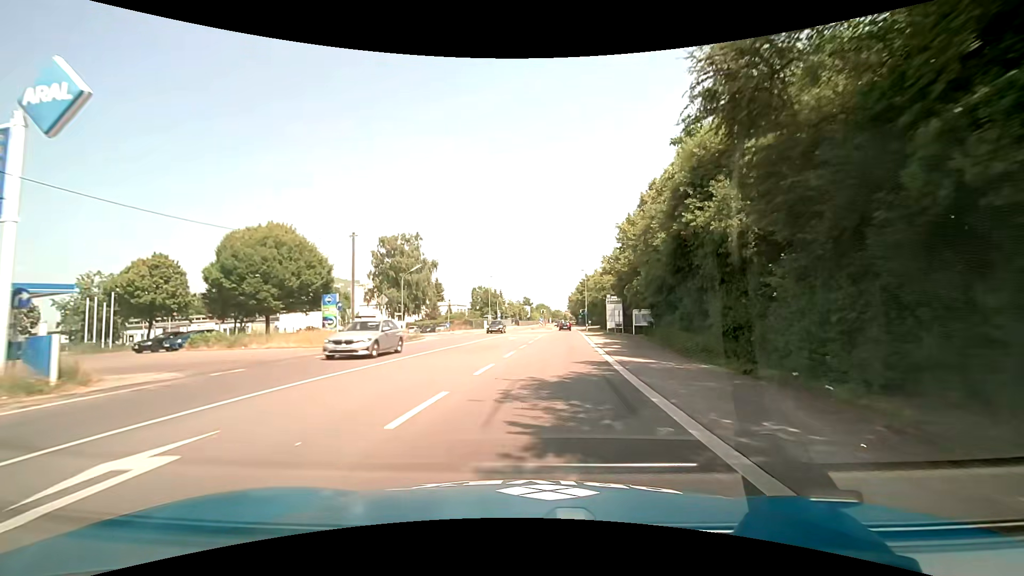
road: primary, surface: asphalt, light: Day
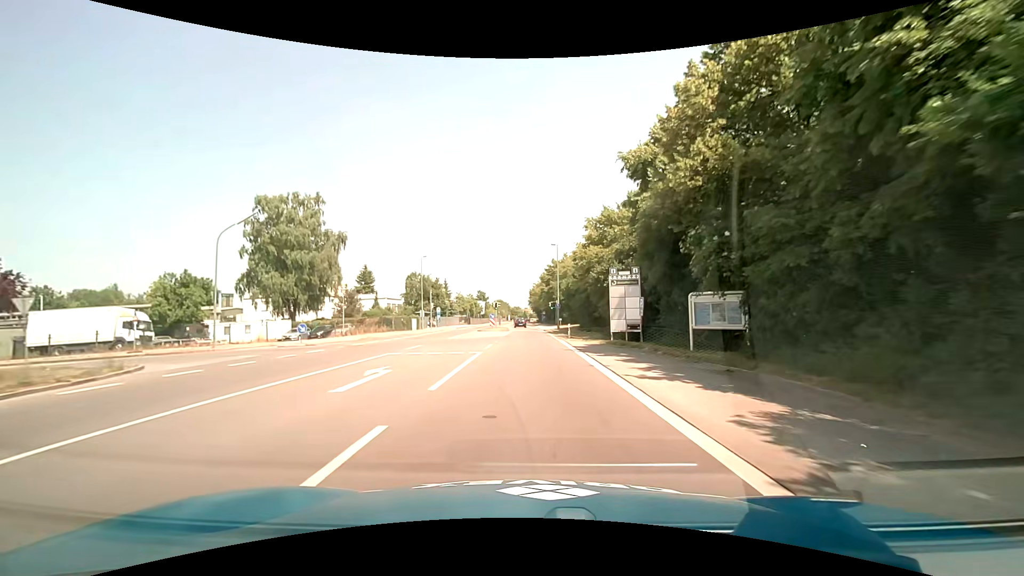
(+1.3, +26.8) m; +4°
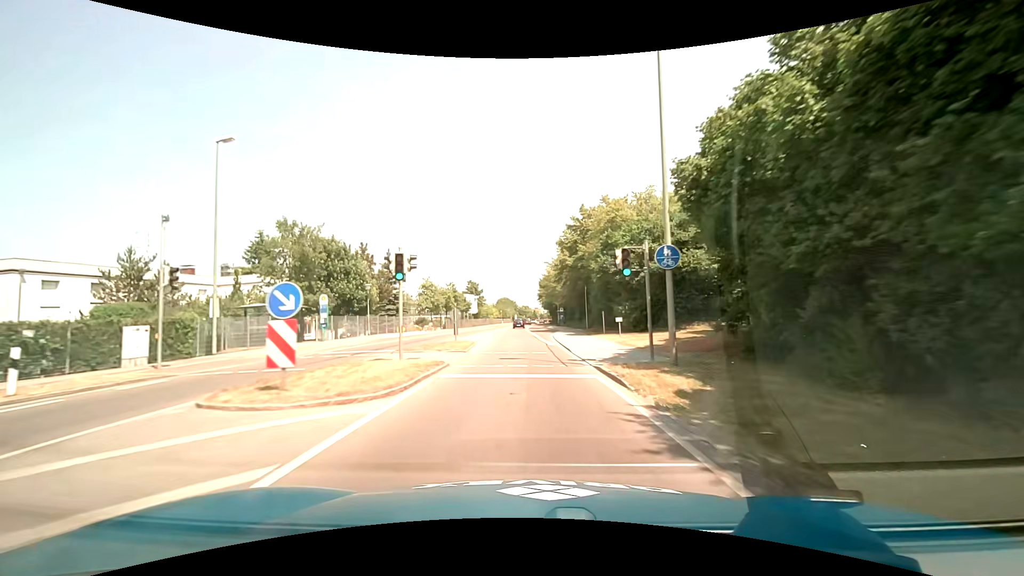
(+0.2, +45.7) m; -1°
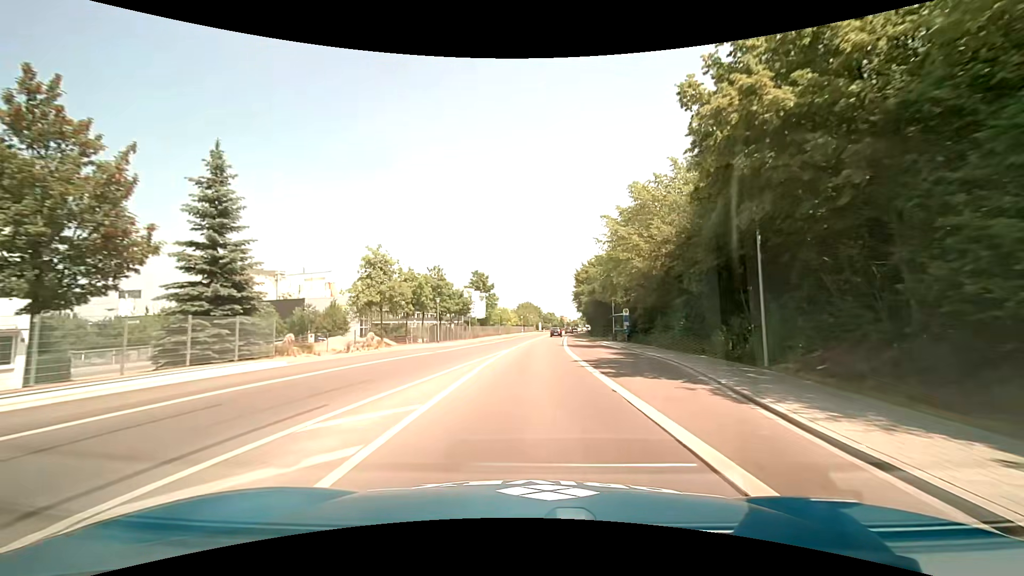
(-1.3, +36.9) m; -3°
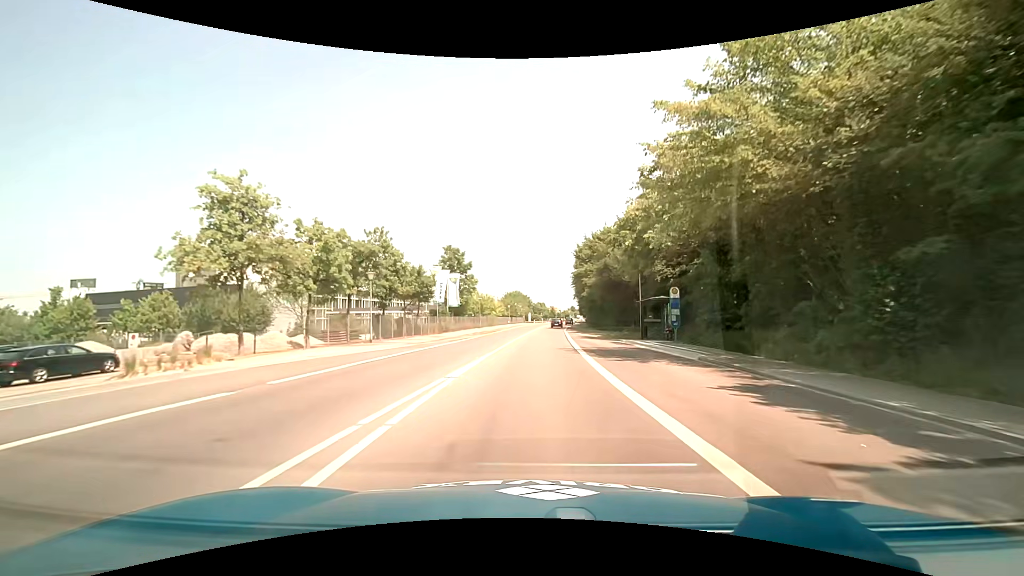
(+0.1, +18.4) m; +1°
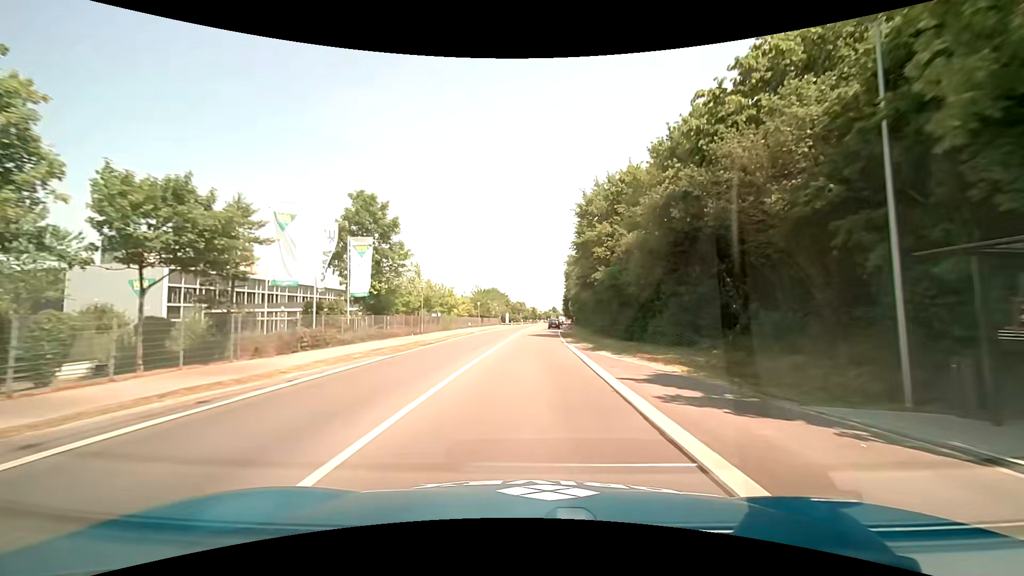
(+0.7, +27.9) m; +3°
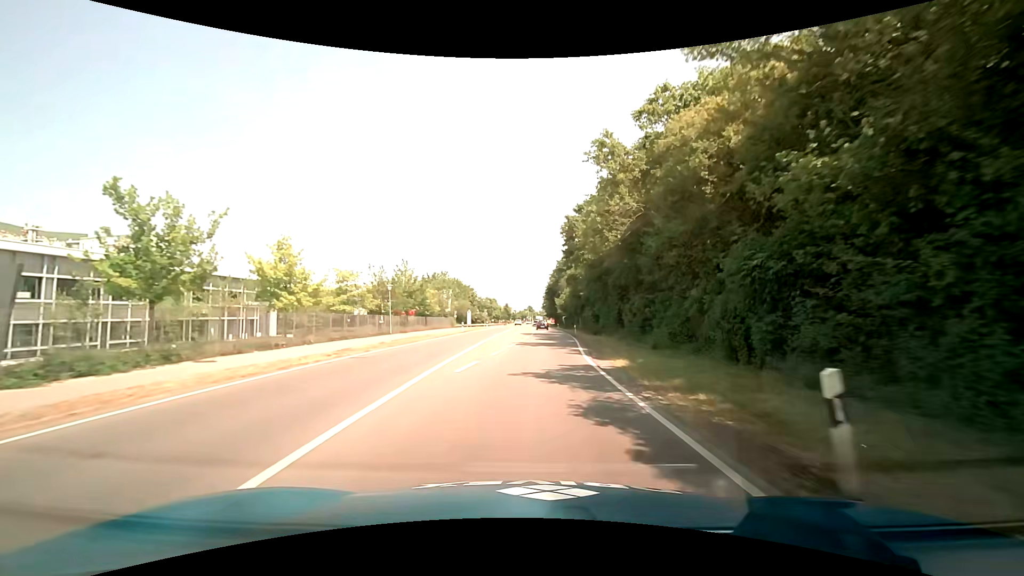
(+0.7, +45.7) m; +3°
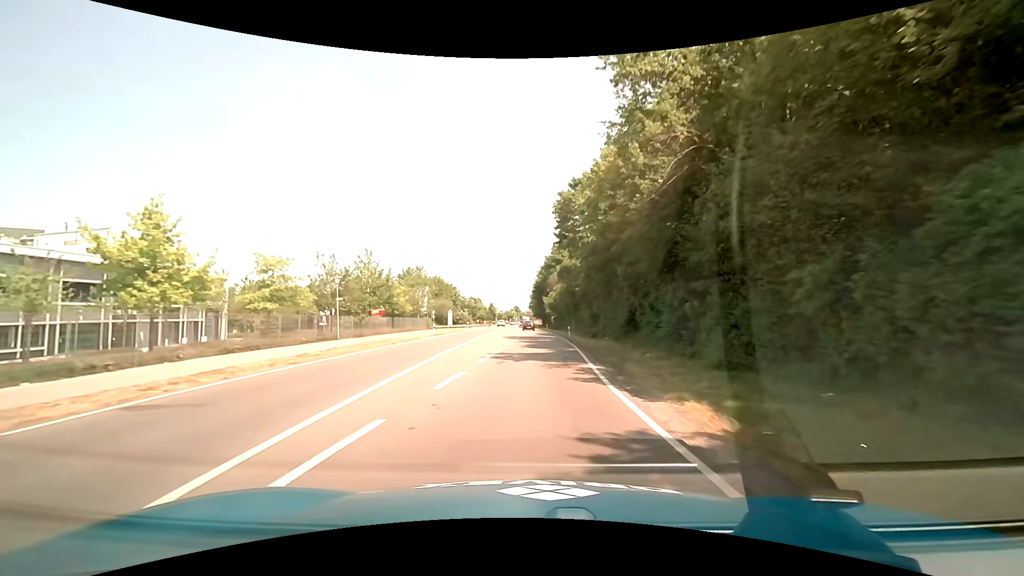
(+0.1, +9.0) m; +1°
(0, +10) (0, +20) (+1, +30) (+1, +40) (+1, +50) (+1, +60) (+1, +70) (+1, +80) (0, +90) (0, +100) m
